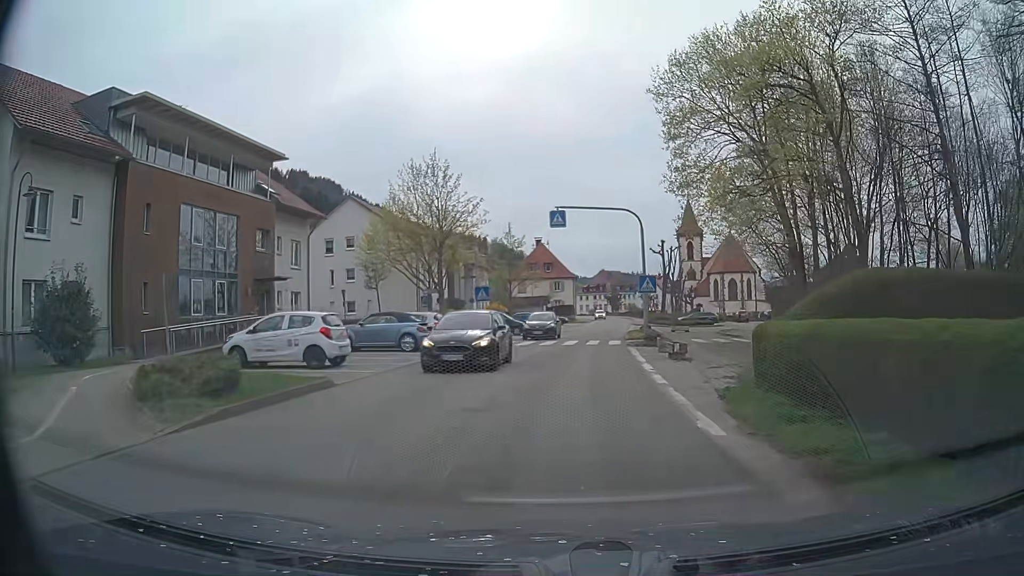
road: secondary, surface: asphalt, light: Day
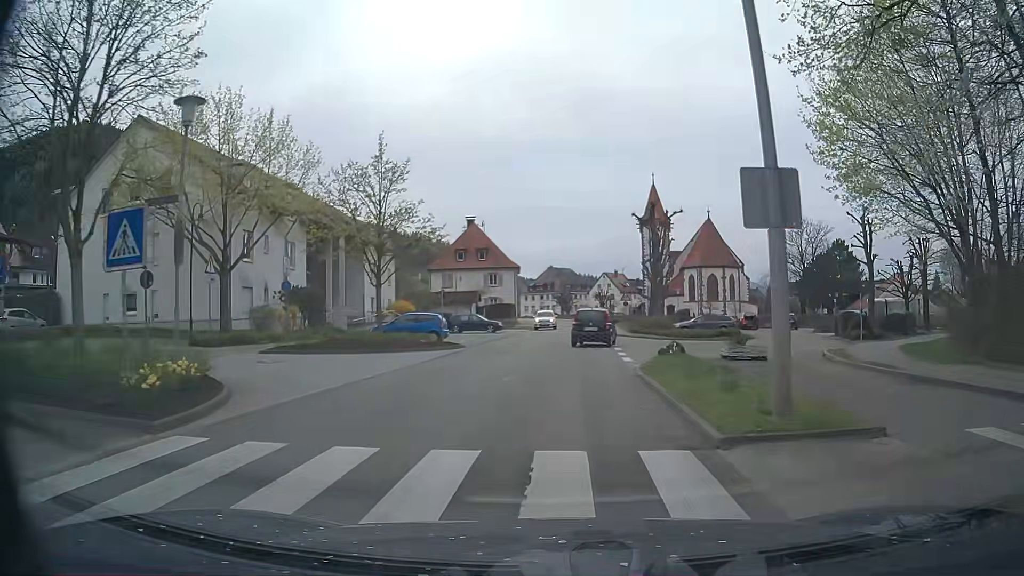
(+1.3, +26.2) m; +5°
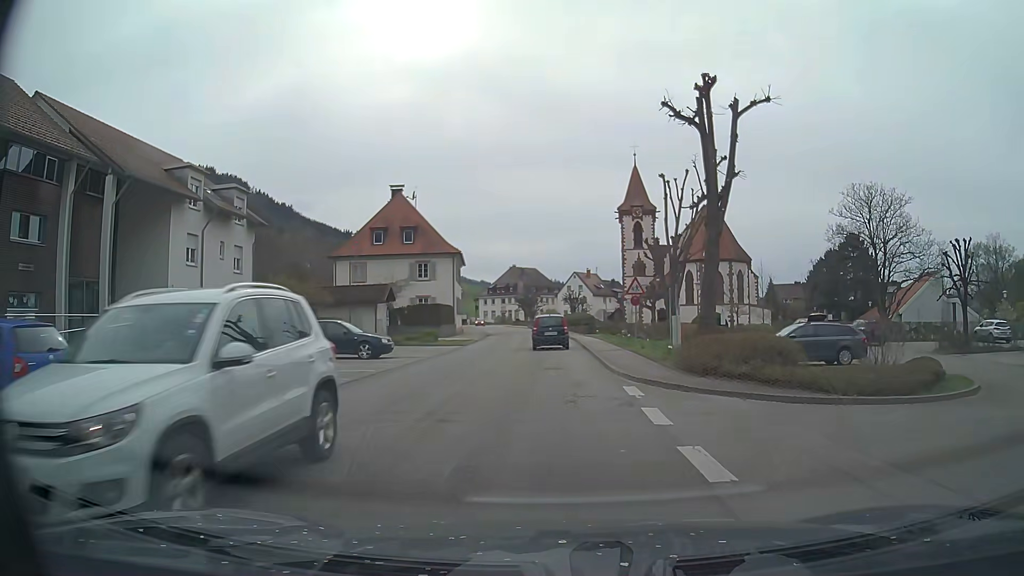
(+0.9, +25.1) m; +3°
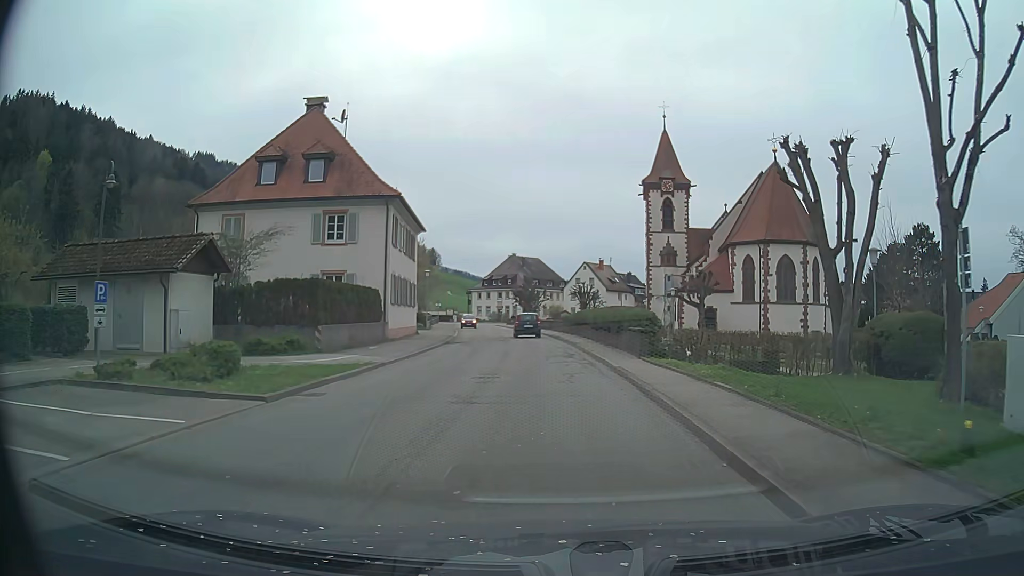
(-0.3, +25.7) m; -1°
(0, +10) (0, +20) (-1, +30) (-1, +40) (-3, +50) (-4, +60) (-5, +70) (-7, +80) (-9, +89) (-10, +99) m
